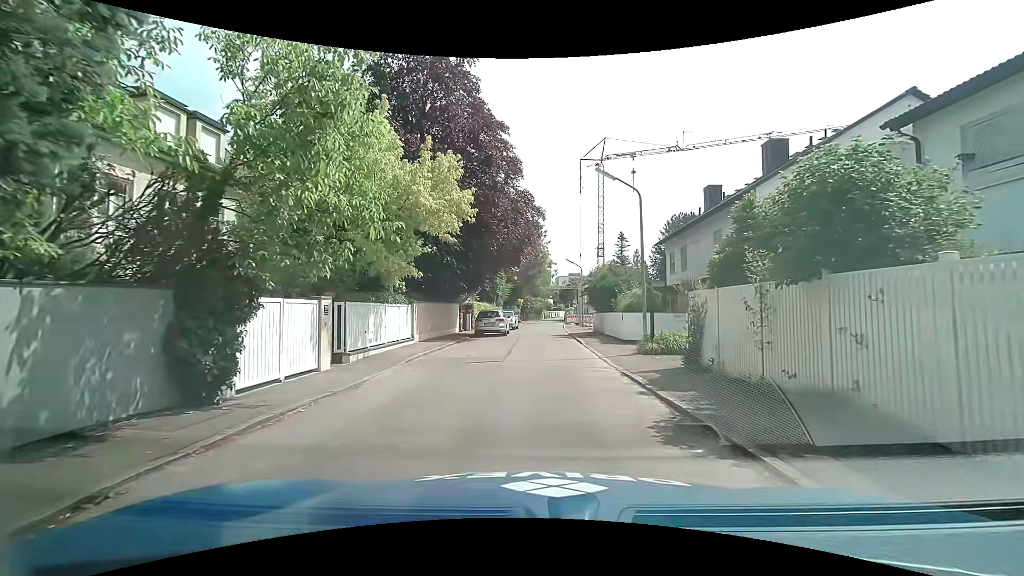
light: Day
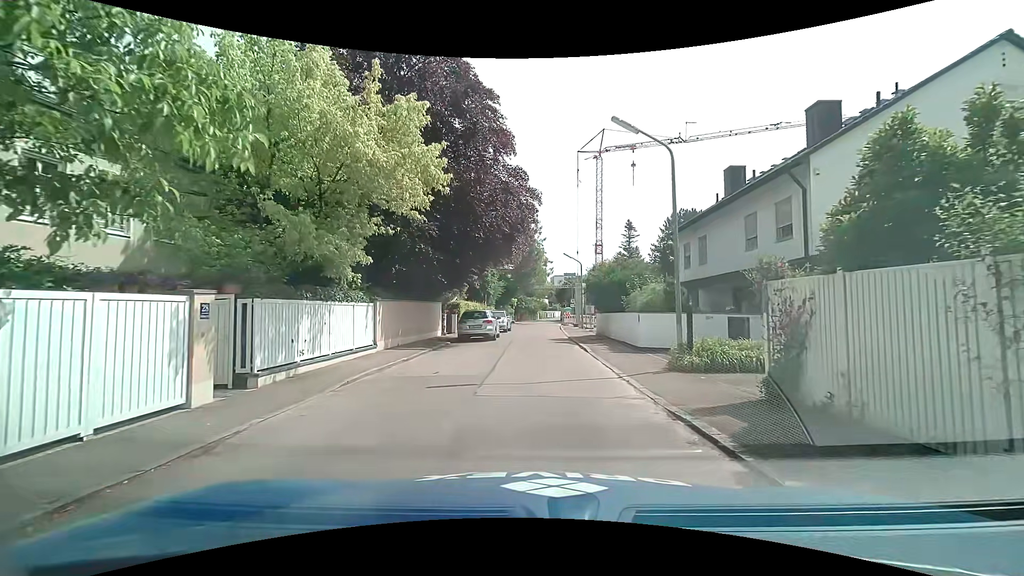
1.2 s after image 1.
(+0.1, +4.3) m; +1°
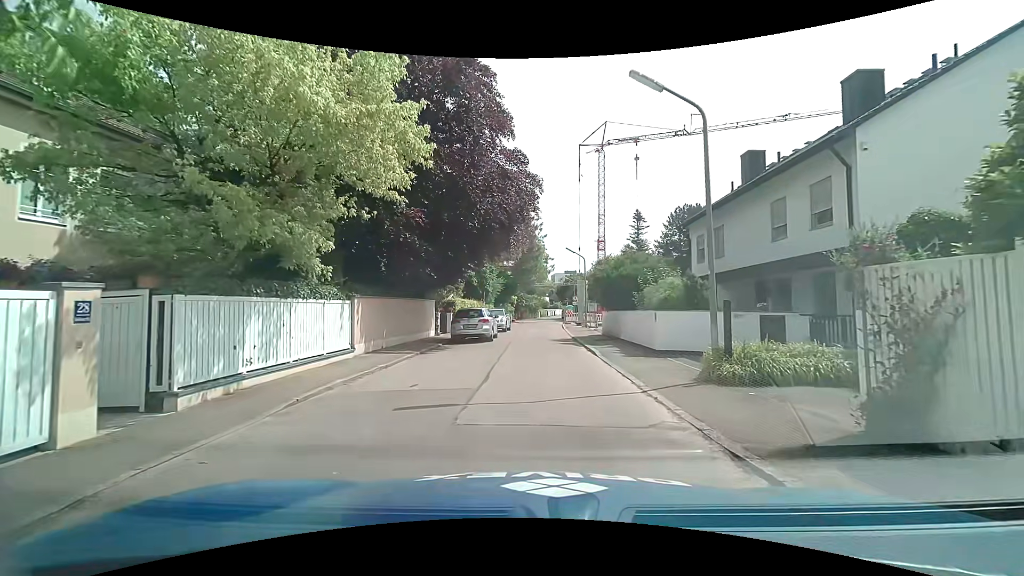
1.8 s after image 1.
(0.0, +2.2) m; +2°
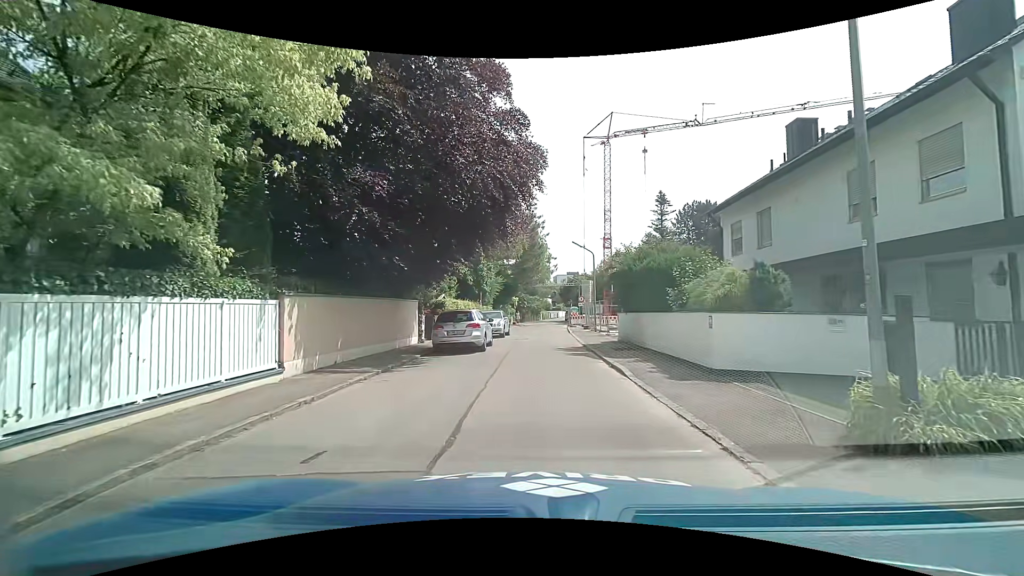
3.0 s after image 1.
(-0.1, +4.3) m; -1°
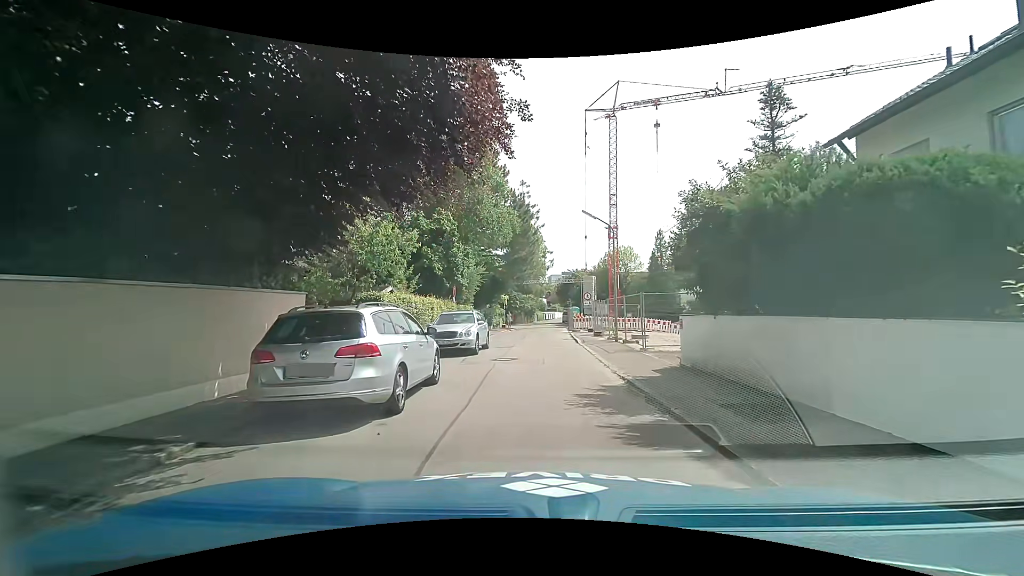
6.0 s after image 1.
(0.0, +10.3) m; +2°
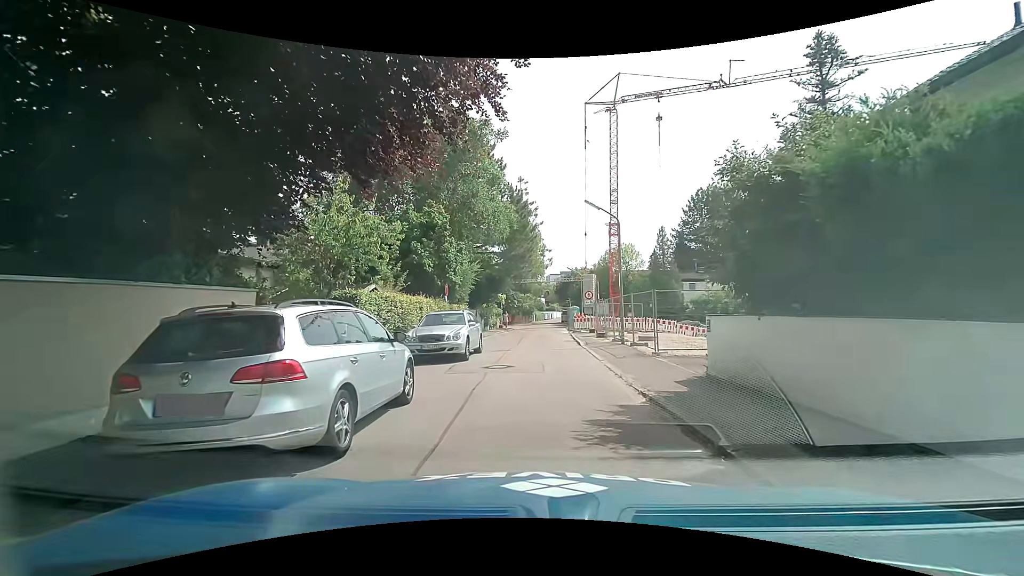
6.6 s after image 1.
(0.0, +2.0) m; -2°
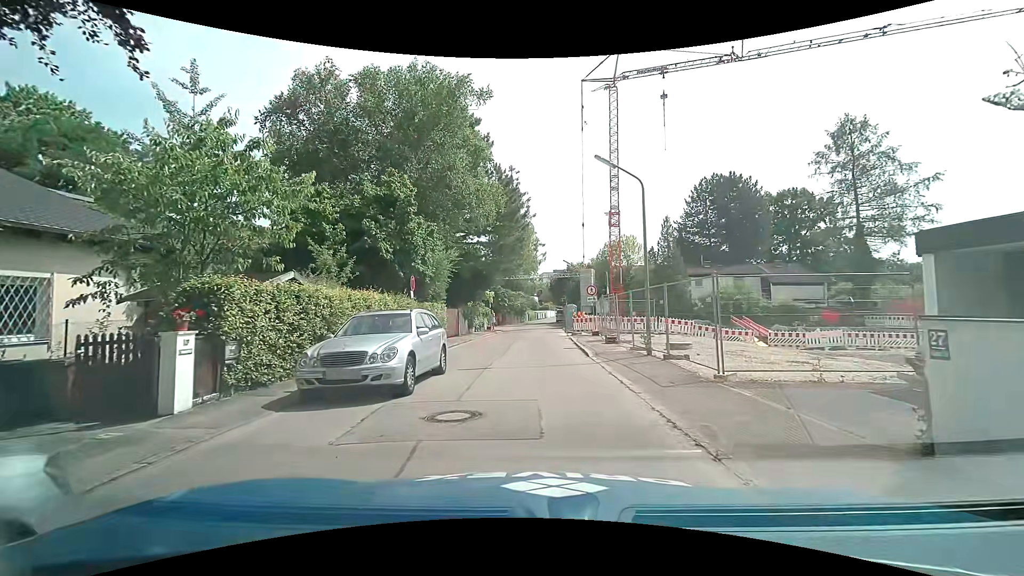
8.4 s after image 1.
(+0.1, +5.8) m; +1°
